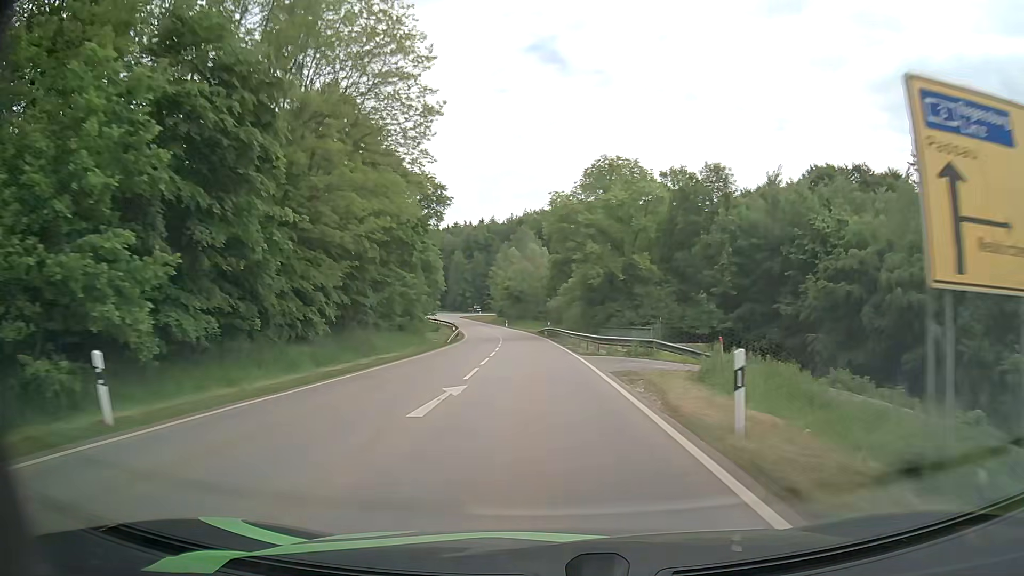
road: secondary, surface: asphalt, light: Day
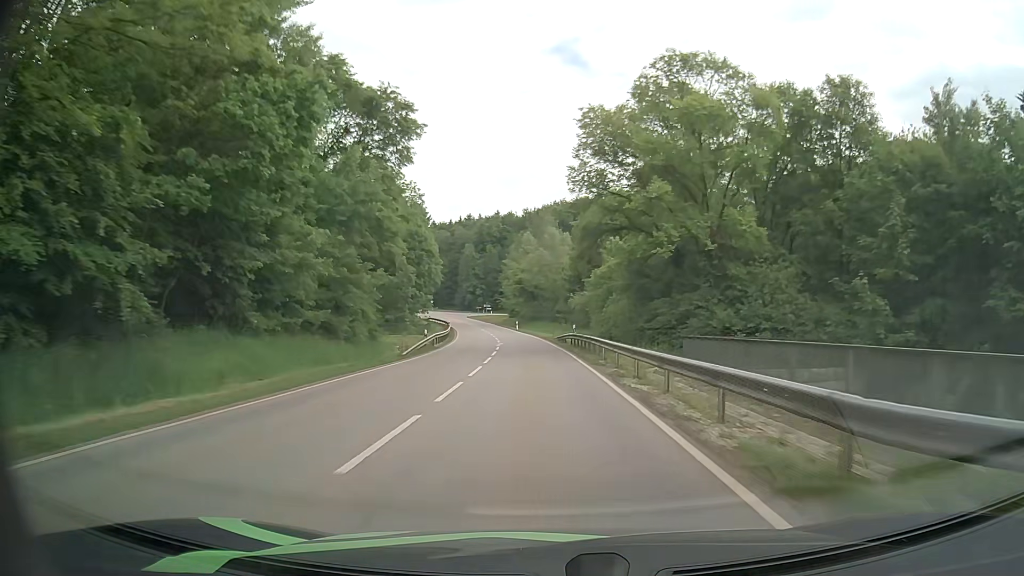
(-0.4, +22.4) m; -2°
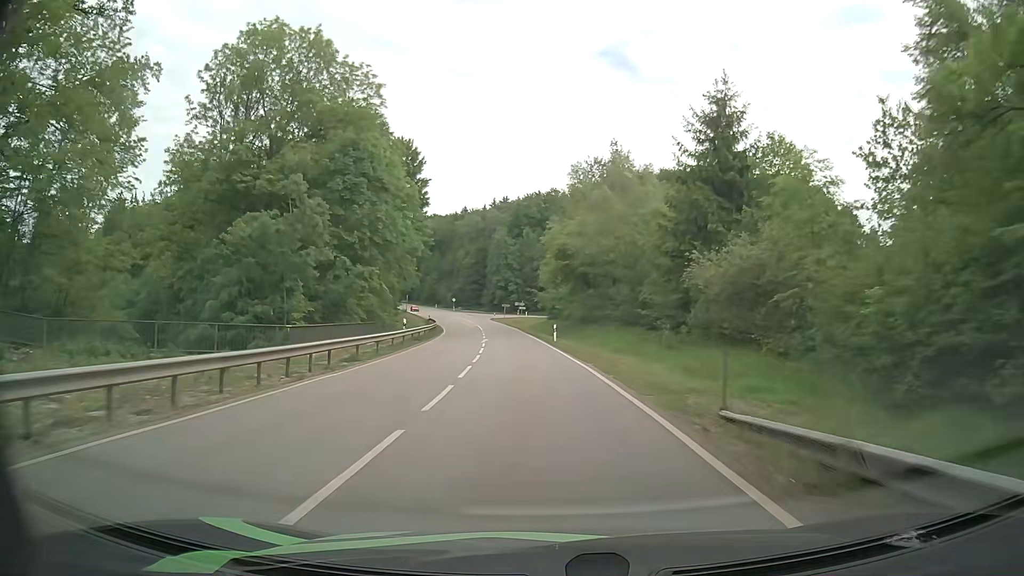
(-1.1, +44.1) m; -4°
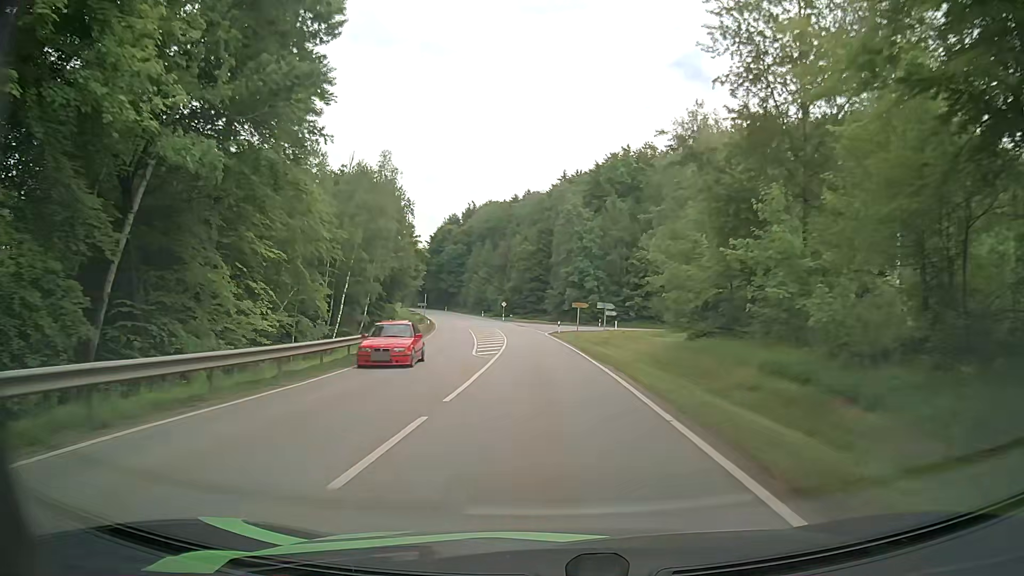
(-2.8, +53.1) m; -6°
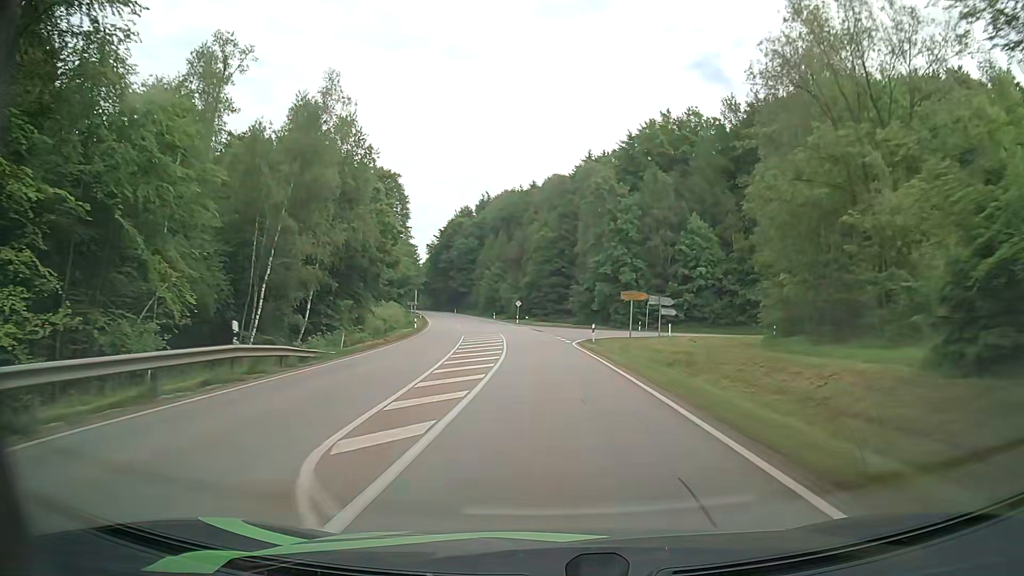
(-0.3, +20.9) m; -3°
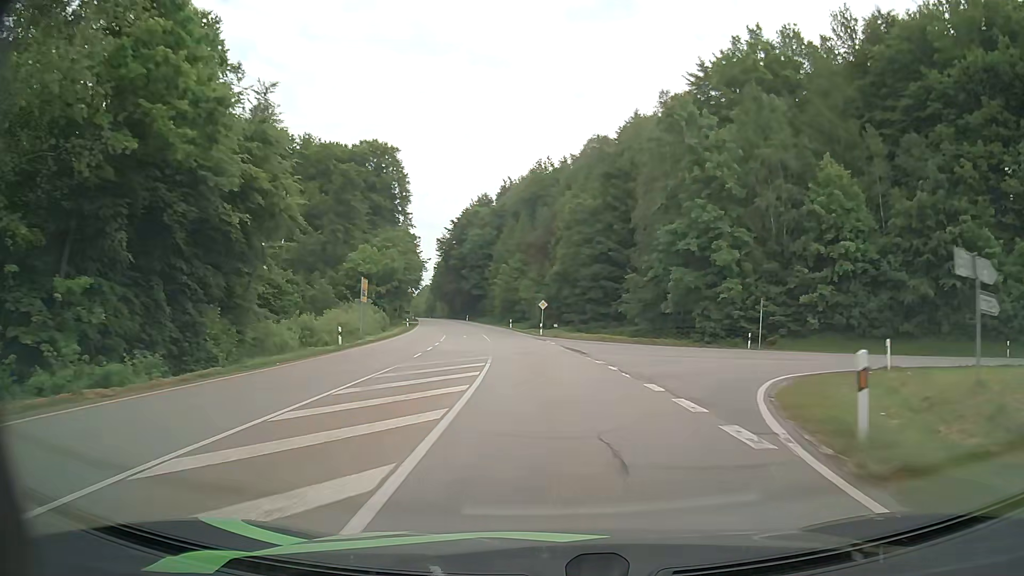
(-0.3, +31.2) m; -2°
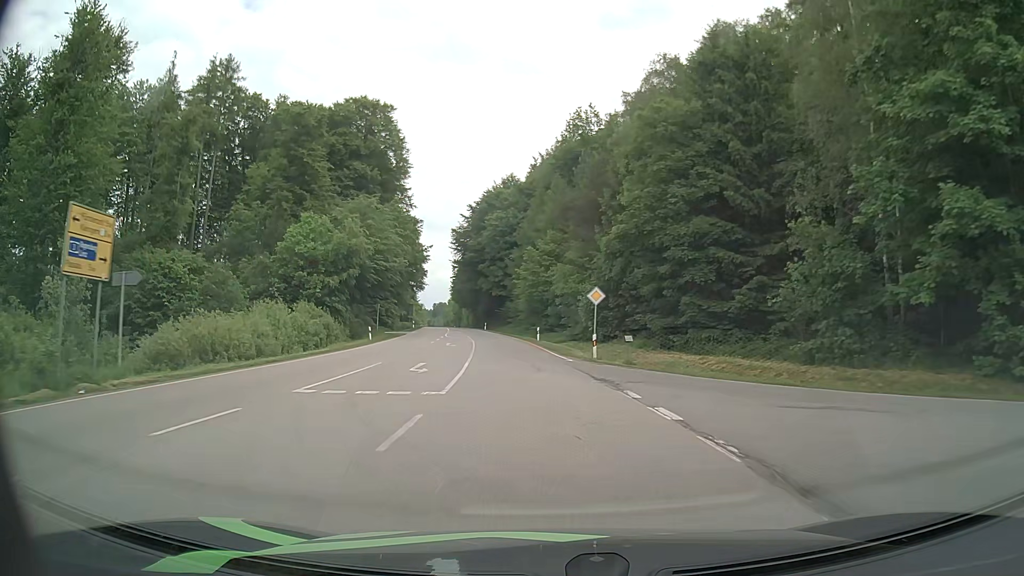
(-0.8, +30.3) m; -3°
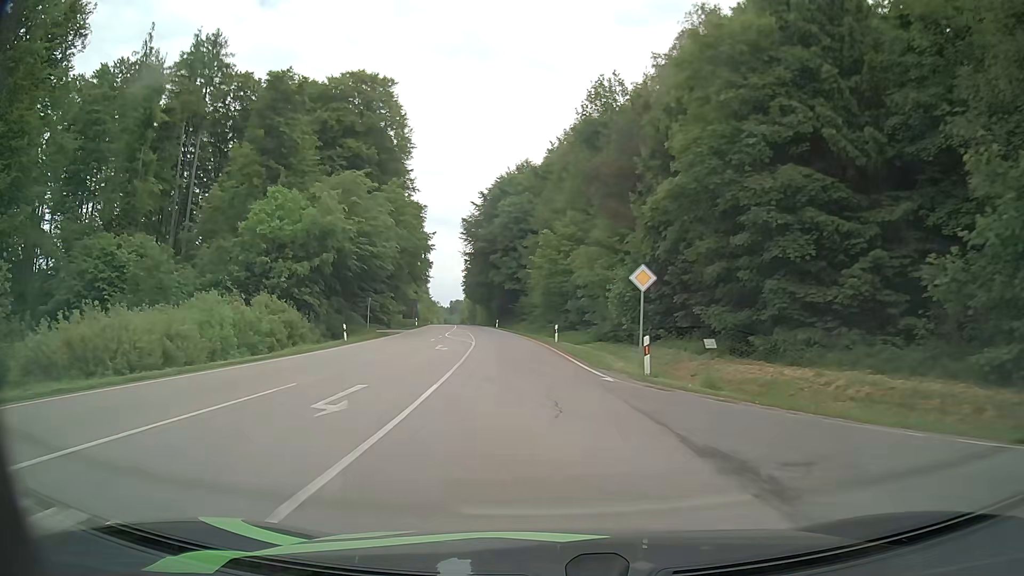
(-0.2, +10.0) m; -2°
(0, +10) (-1, +20) (-2, +30) (-3, +40) (-4, +50) (-5, +60) (-7, +70) (-9, +79) (-10, +89) (-12, +99) m
